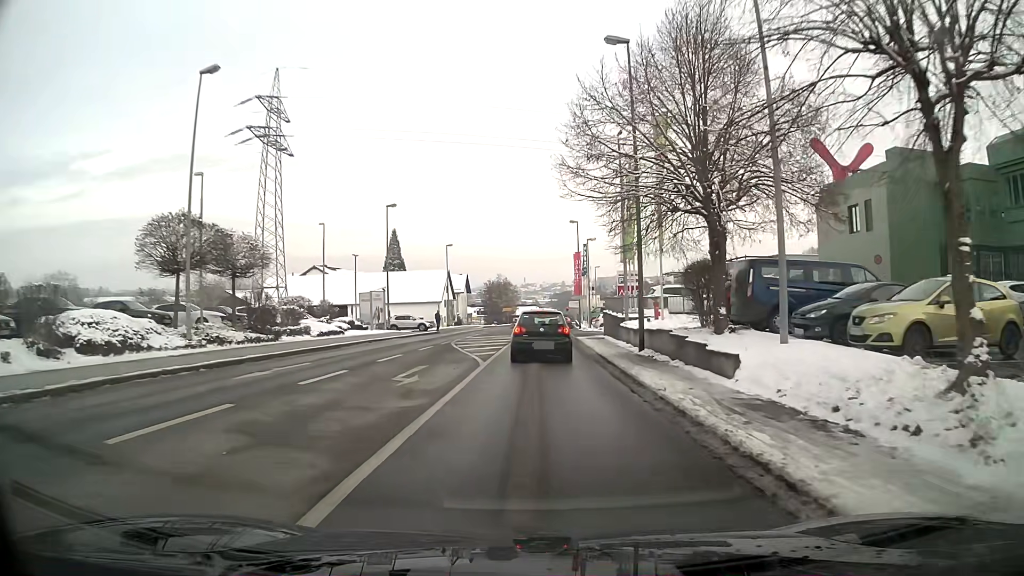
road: tertiary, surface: asphalt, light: Day
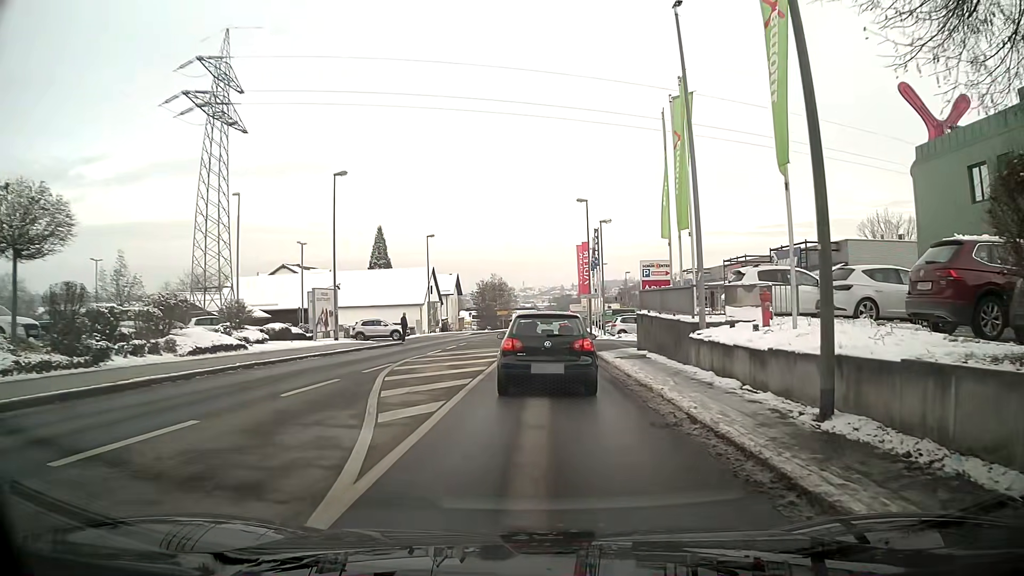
(0.0, +13.1) m; 0°
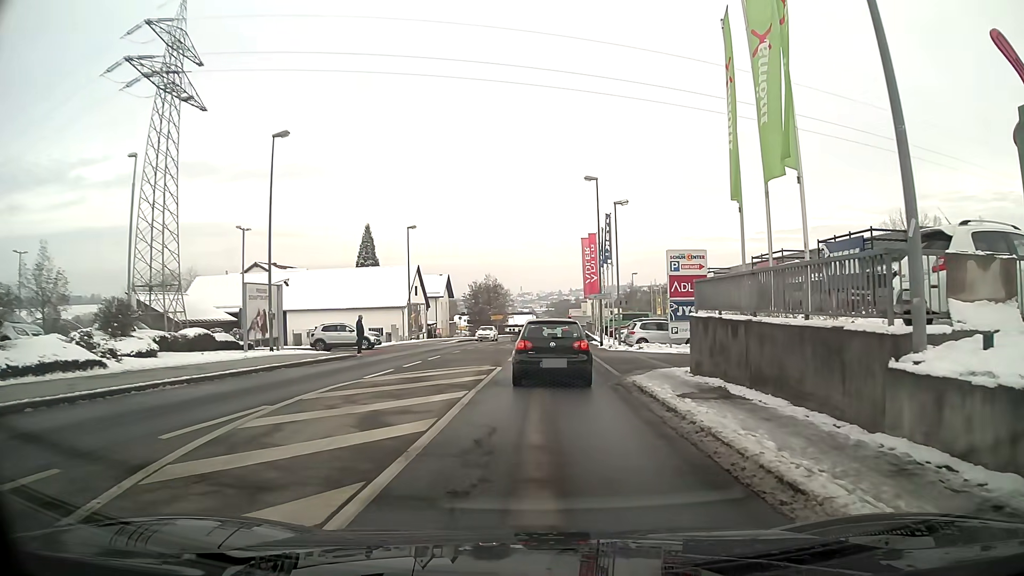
(0.0, +9.5) m; +1°
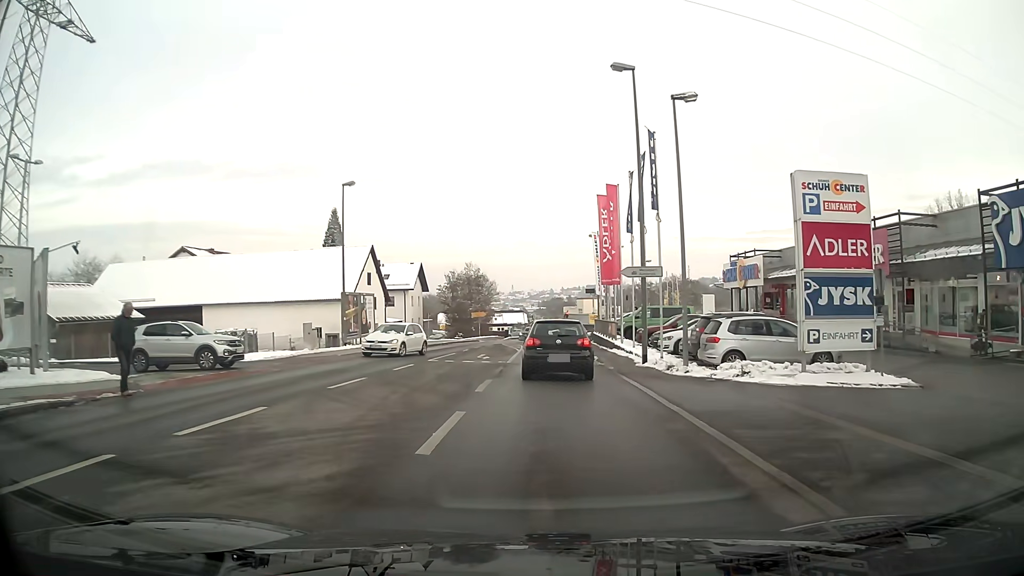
(0.0, +18.4) m; +1°
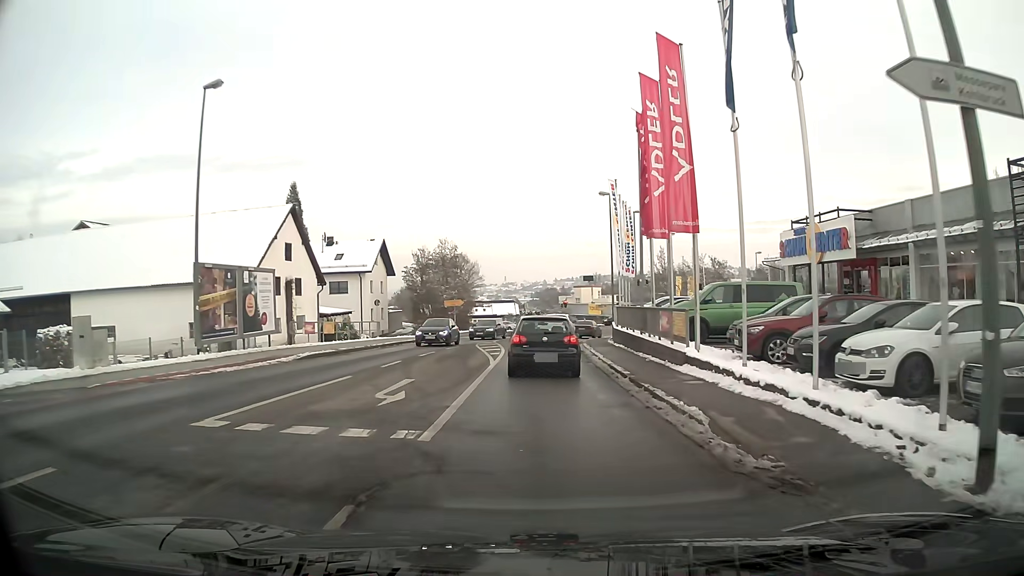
(+0.1, +17.7) m; 0°
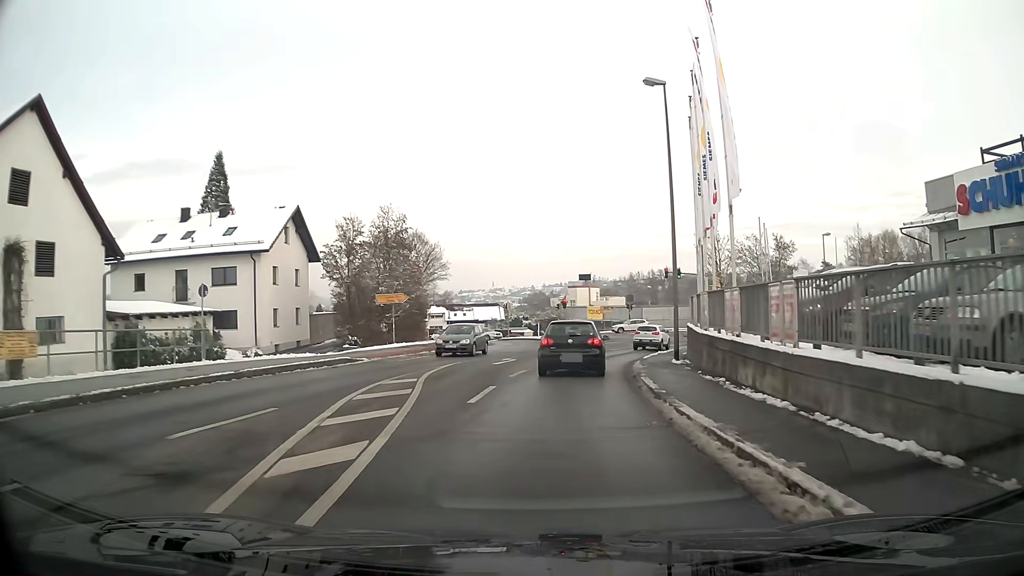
(+0.2, +23.6) m; +2°
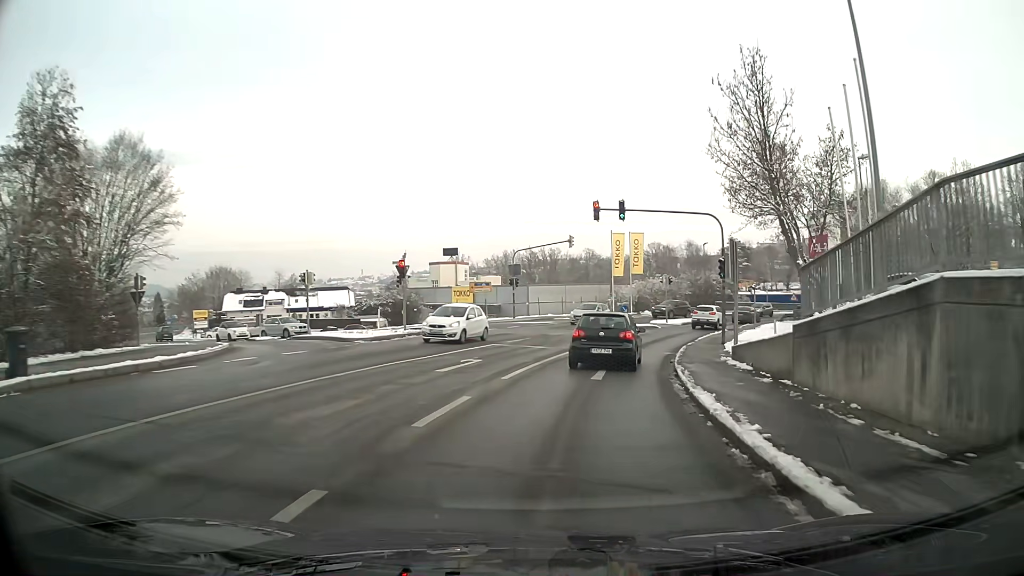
(+2.6, +27.7) m; +12°
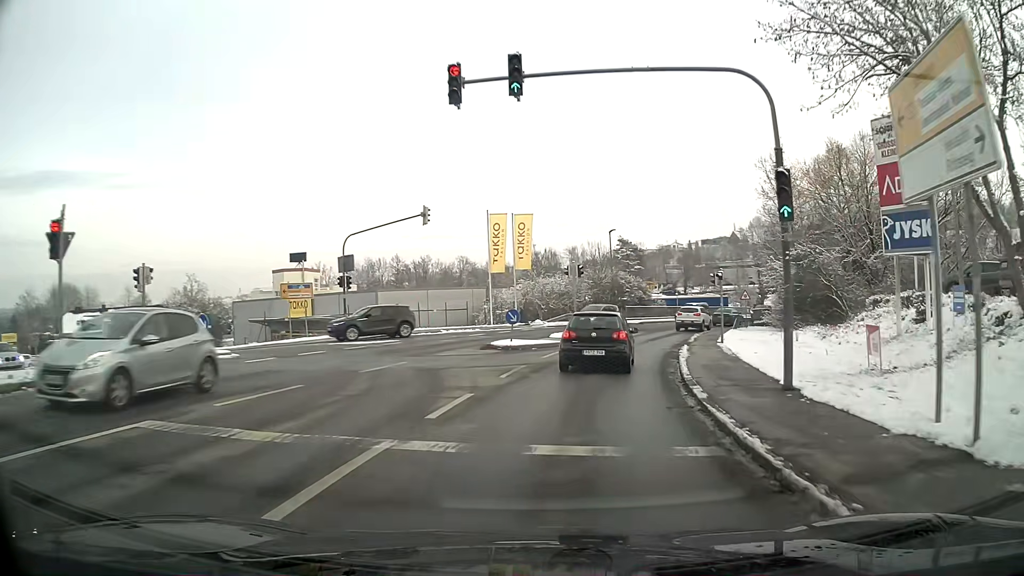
(+1.5, +17.9) m; +11°
(+1, +10) (+2, +20) (+4, +30) (+7, +39) (+12, +48) (+17, +57) (+22, +65) (+28, +73) (+34, +81) (+40, +90) m
